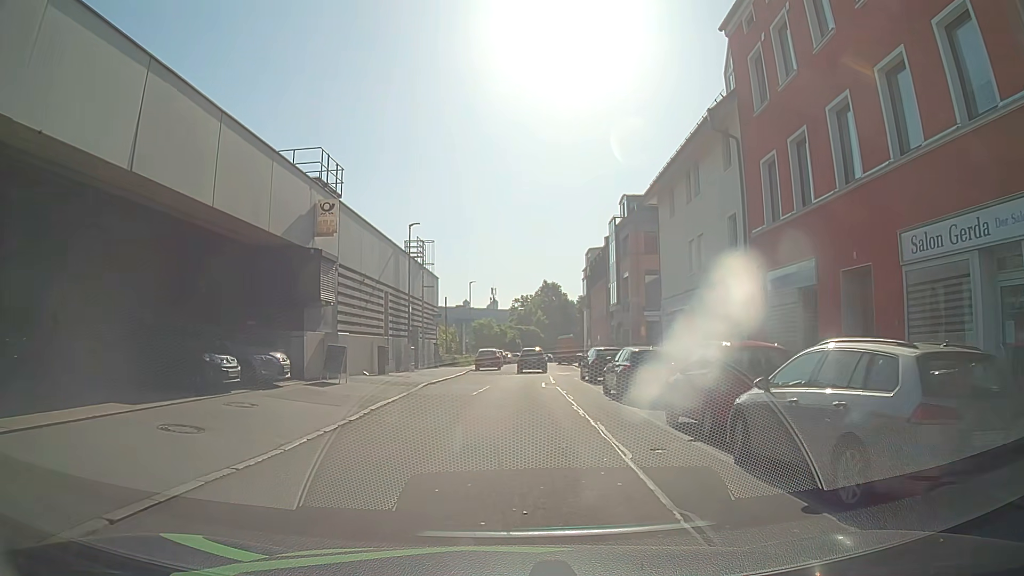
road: residential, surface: asphalt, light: Day
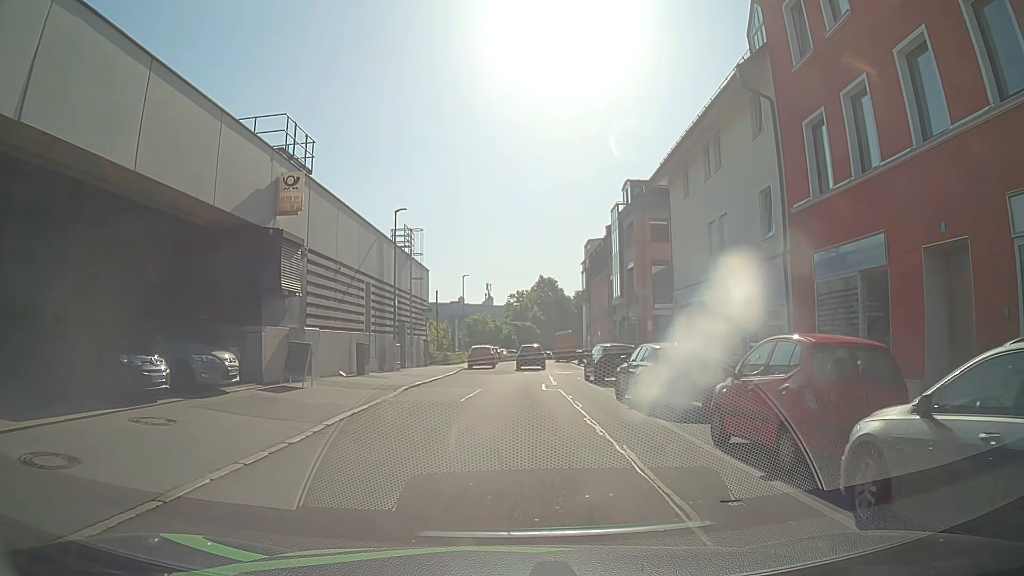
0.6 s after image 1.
(+0.1, +3.2) m; +2°
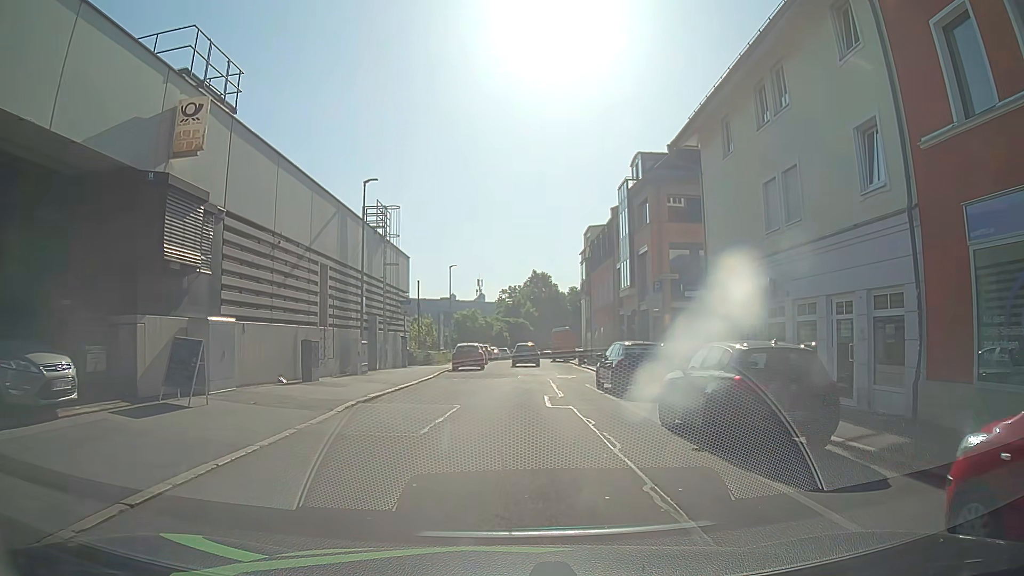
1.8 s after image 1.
(-0.1, +5.9) m; +1°
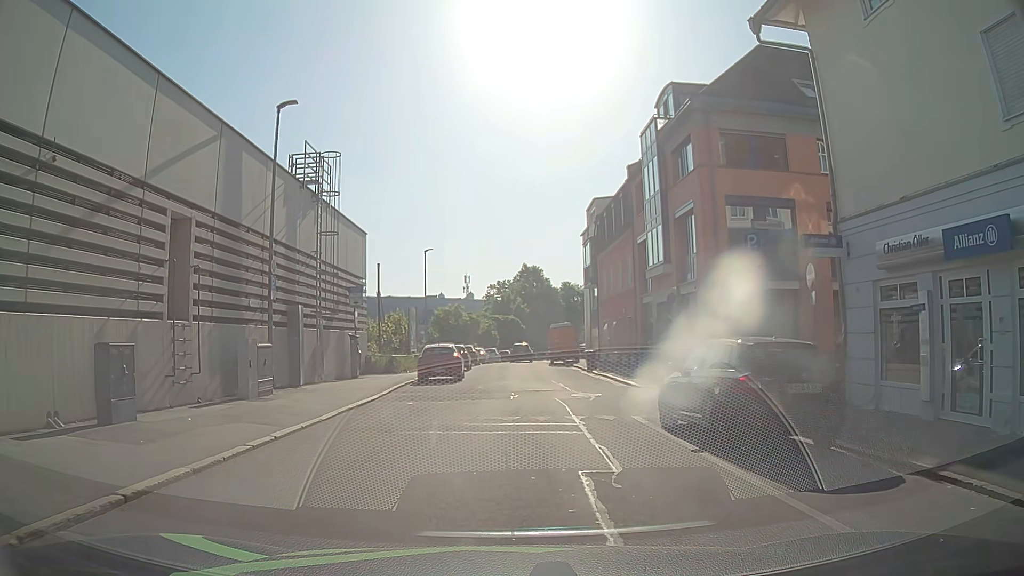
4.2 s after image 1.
(-0.2, +10.0) m; -1°
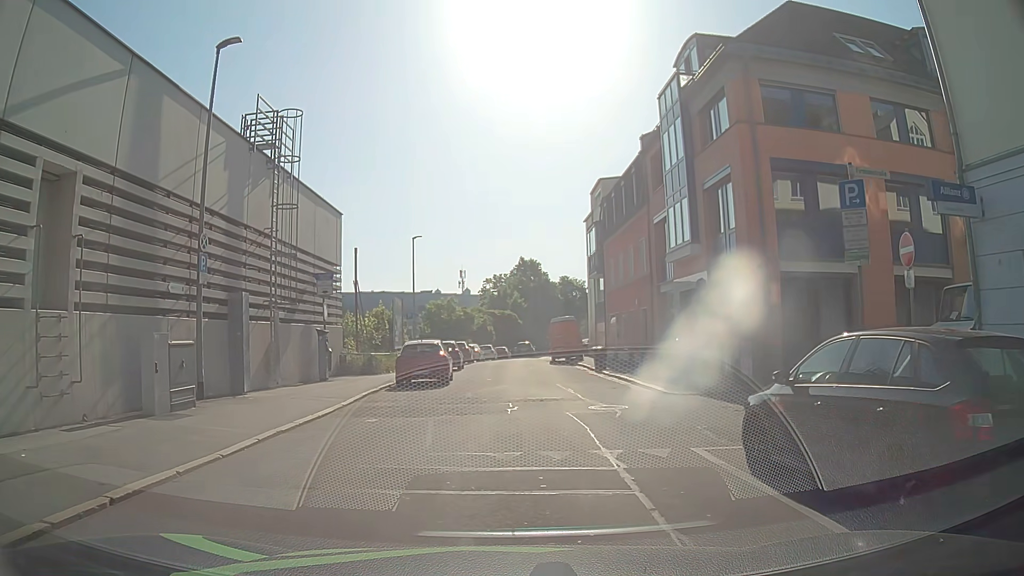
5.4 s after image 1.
(+0.1, +4.3) m; 0°
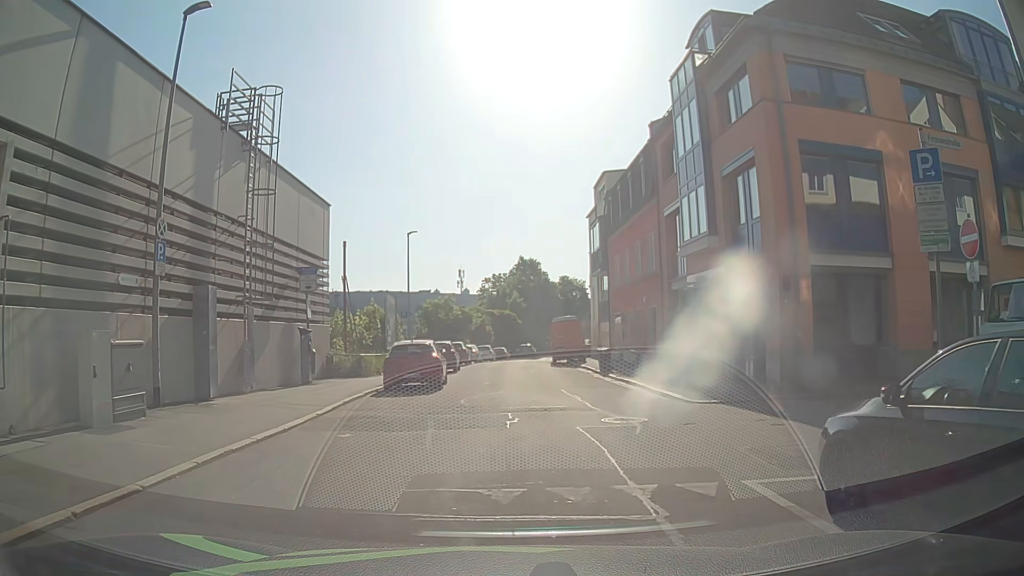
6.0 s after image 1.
(0.0, +1.9) m; +1°
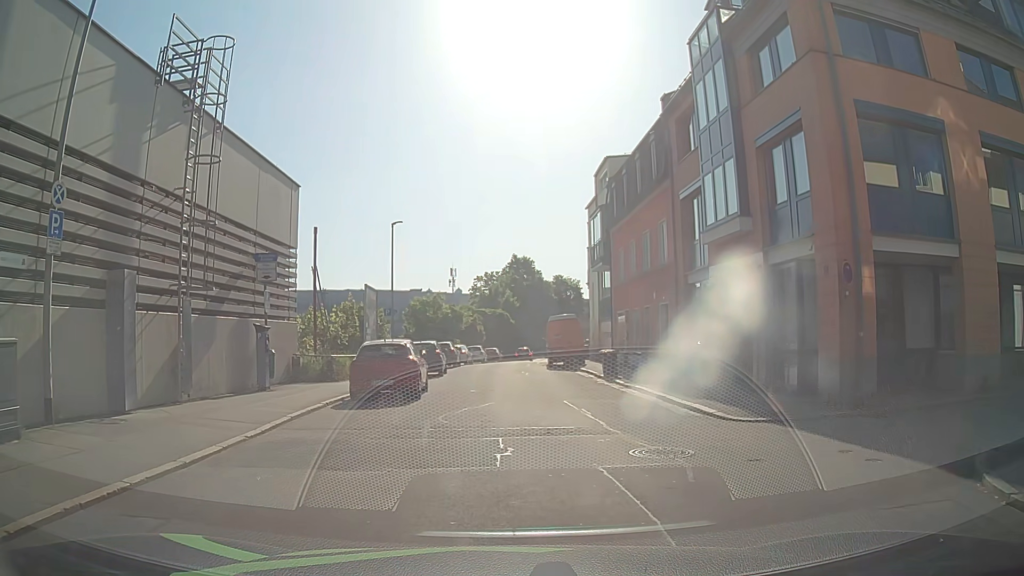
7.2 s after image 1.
(0.0, +3.3) m; -1°
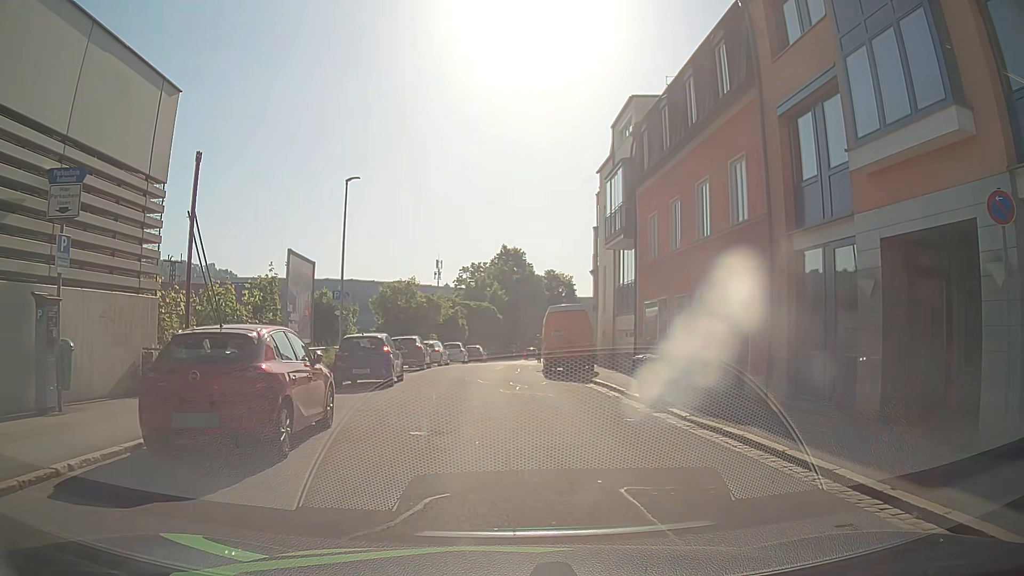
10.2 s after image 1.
(0.0, +9.4) m; +1°
(0, +10) (-1, +20) (-1, +30) (0, +40) (0, +50) (+1, +60) (+2, +70) (+3, +80) (+5, +90) (+6, +100) m
